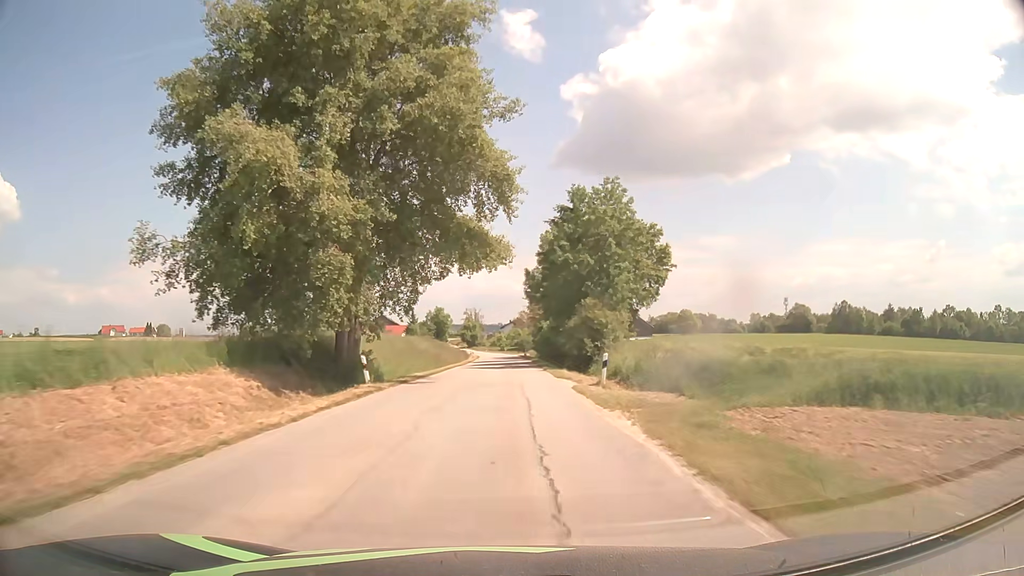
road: tertiary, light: Day
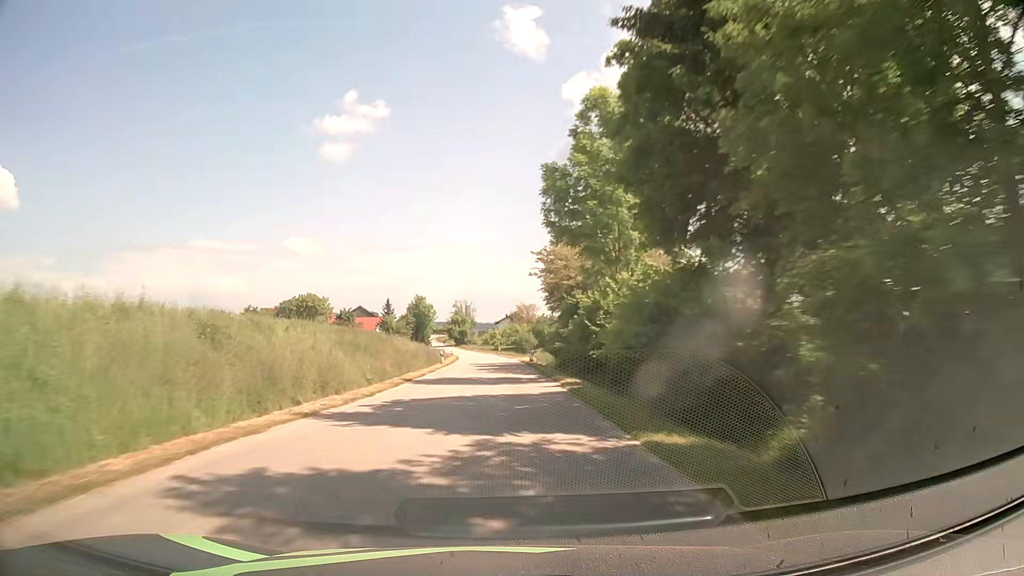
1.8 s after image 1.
(+0.3, +37.7) m; 0°
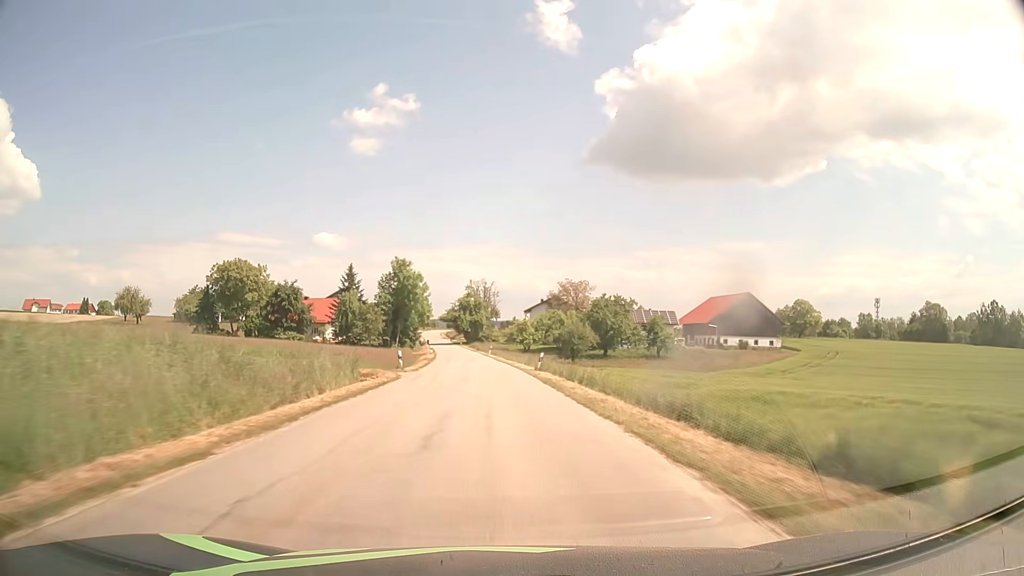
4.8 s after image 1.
(-1.0, +68.1) m; -2°
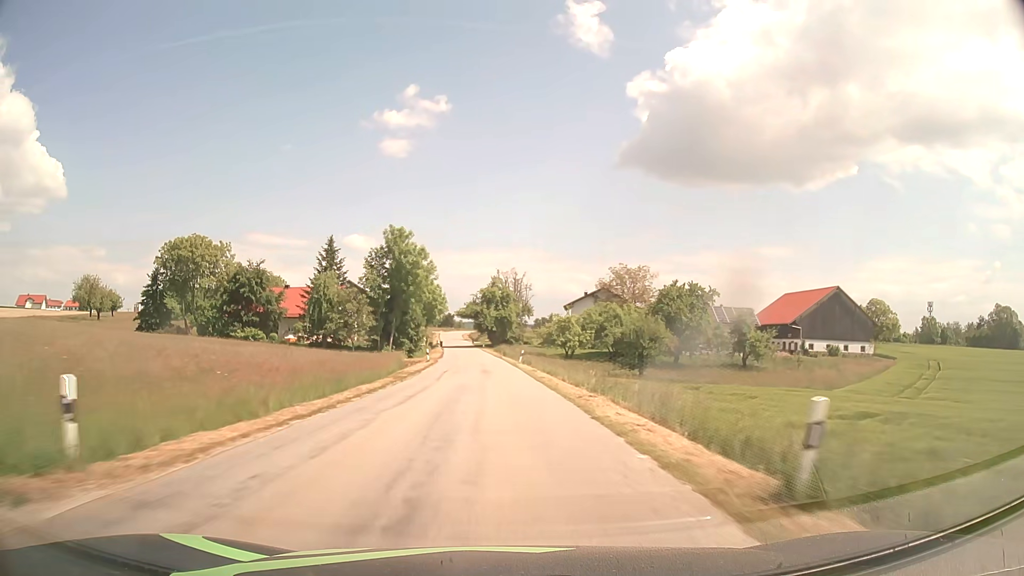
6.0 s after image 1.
(-0.5, +29.0) m; -2°
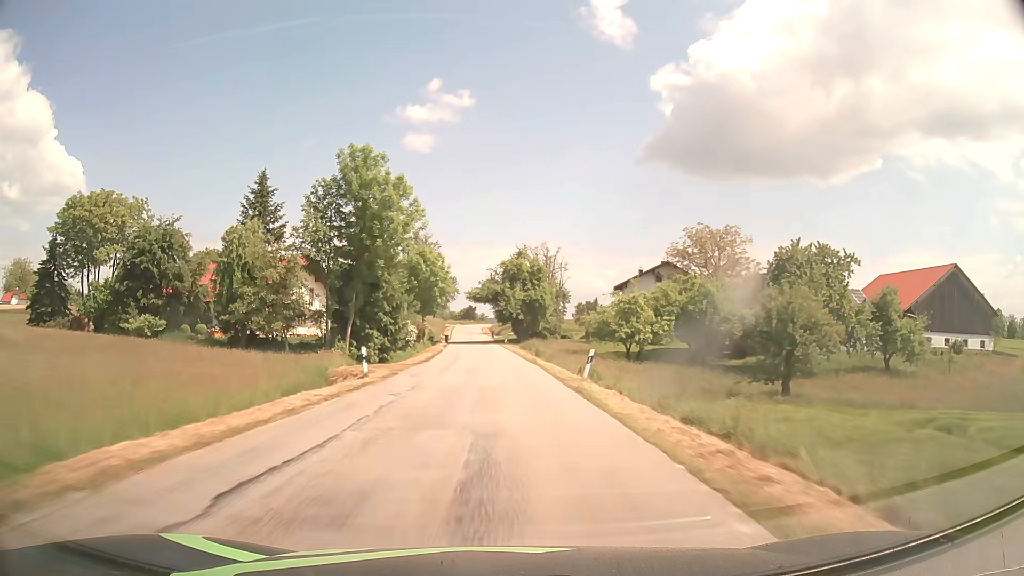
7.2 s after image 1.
(-0.6, +29.3) m; -2°
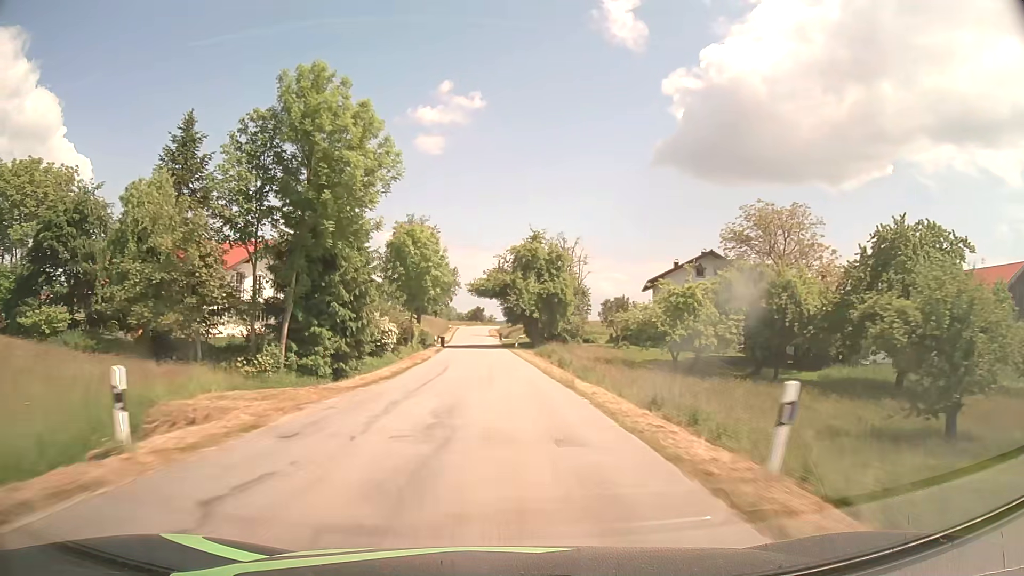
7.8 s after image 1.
(-0.1, +14.3) m; -1°
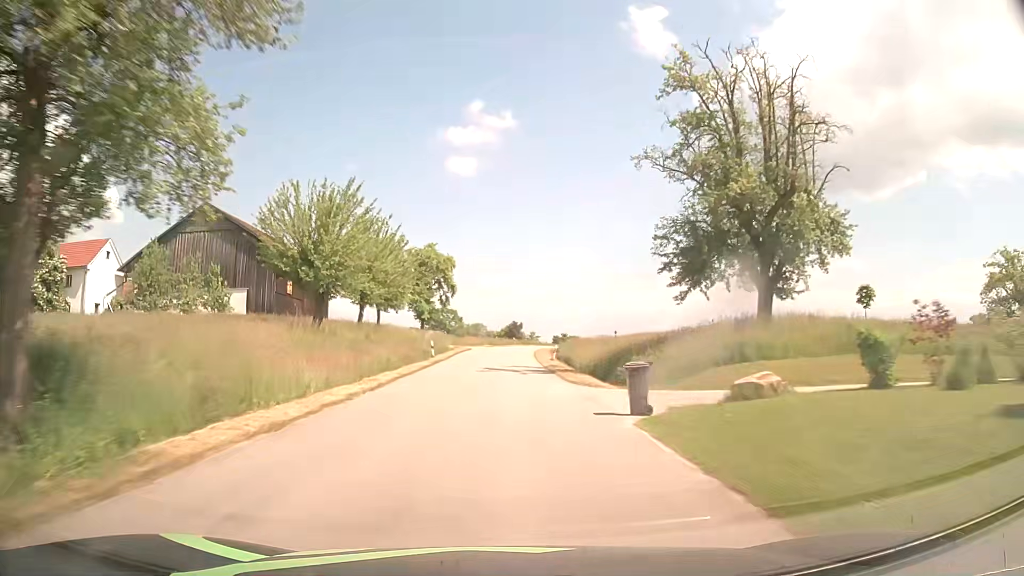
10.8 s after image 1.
(-2.2, +67.0) m; -3°
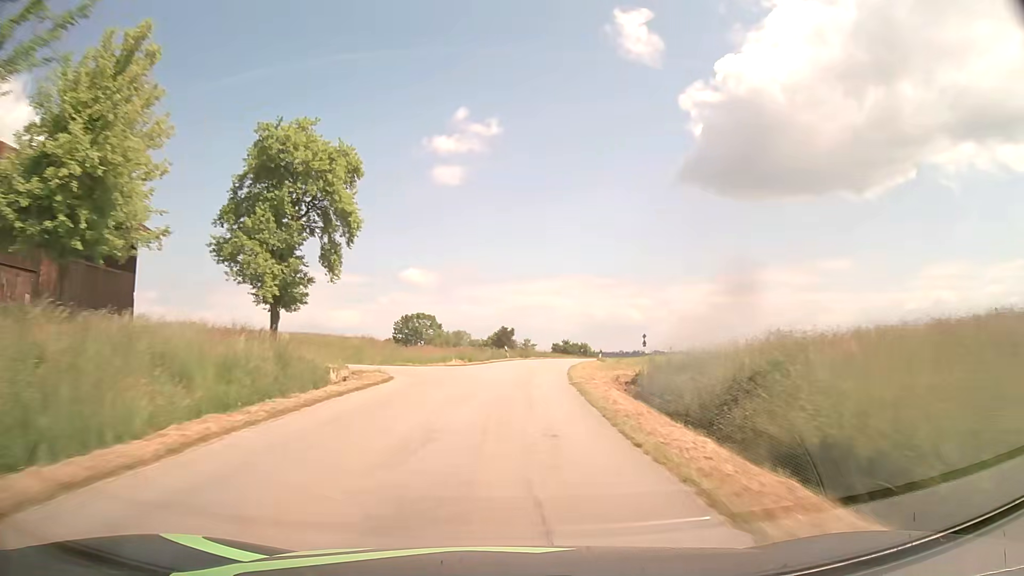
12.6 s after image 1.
(+0.3, +38.1) m; +1°
(0, +10) (0, +20) (+1, +30) (+2, +40) (+4, +50) (+7, +59) (+10, +69) (+14, +78) (+19, +87) (+24, +95) m
